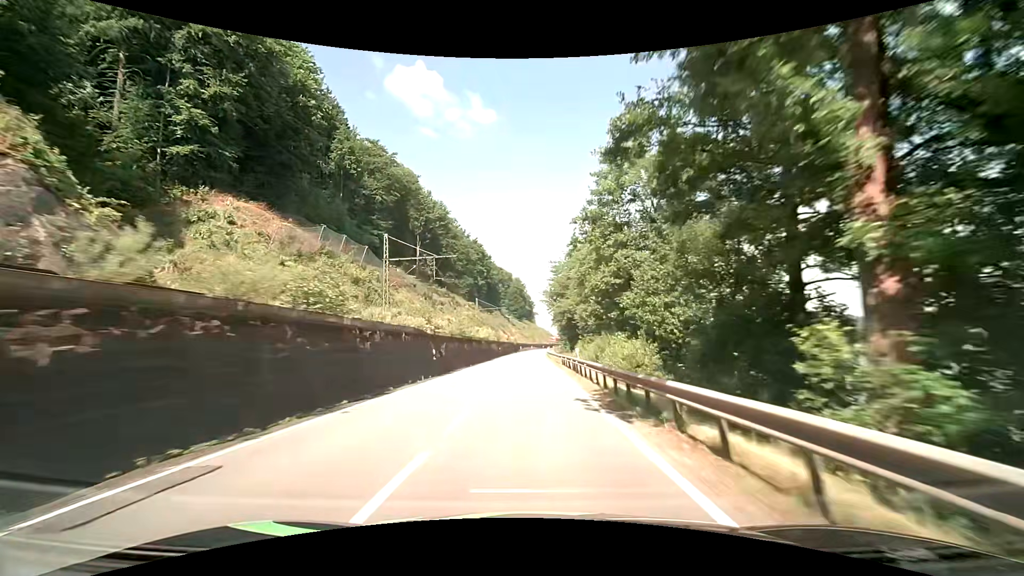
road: primary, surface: asphalt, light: Day
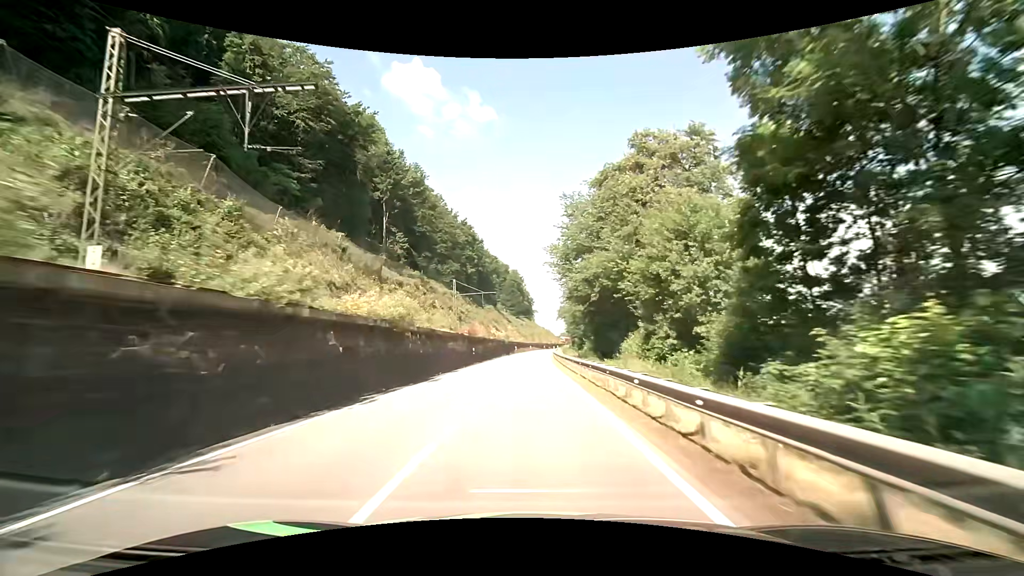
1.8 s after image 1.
(+0.1, +35.0) m; +1°
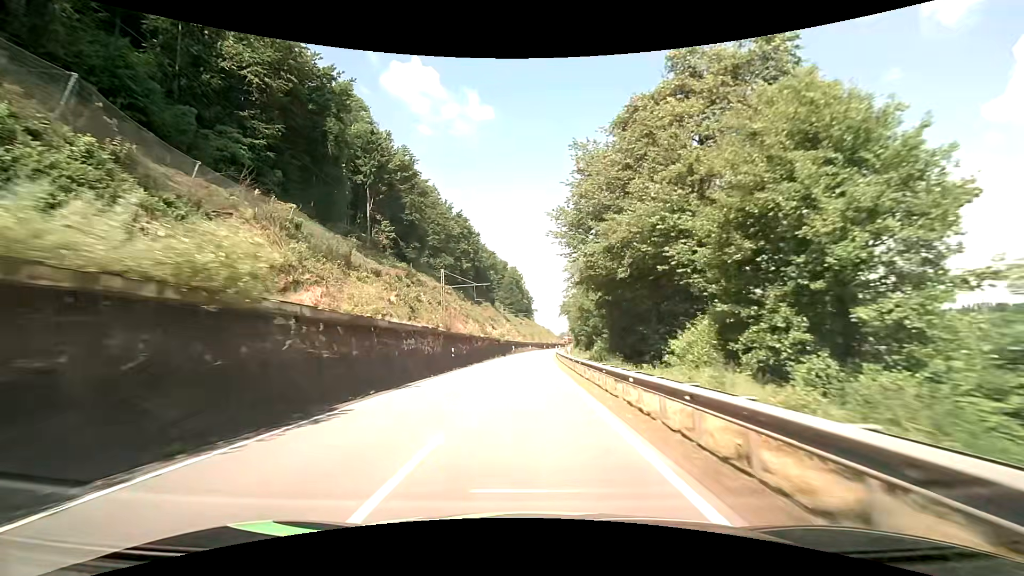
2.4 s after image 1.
(0.0, +11.7) m; 0°
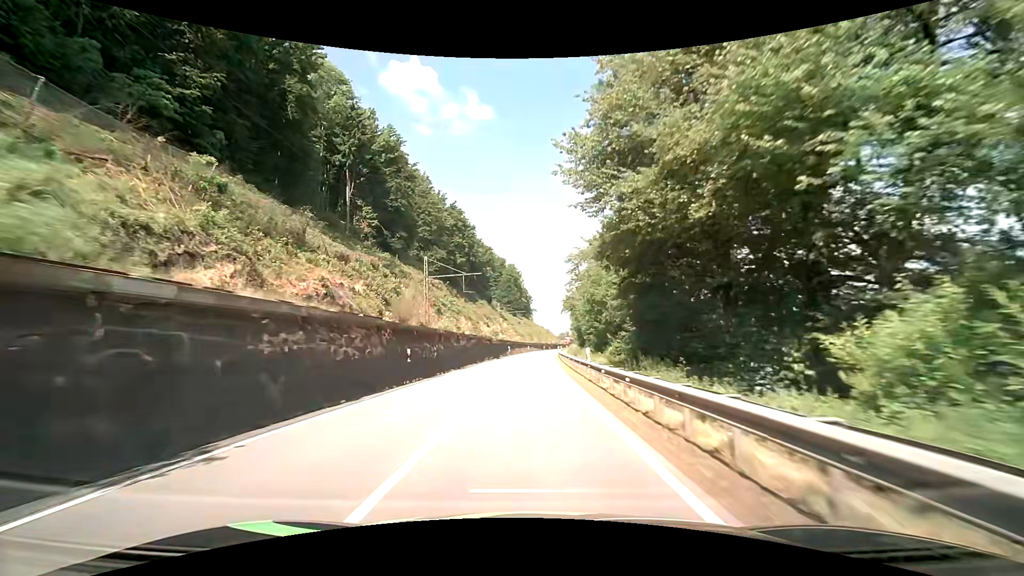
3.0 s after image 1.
(-0.1, +11.7) m; 0°
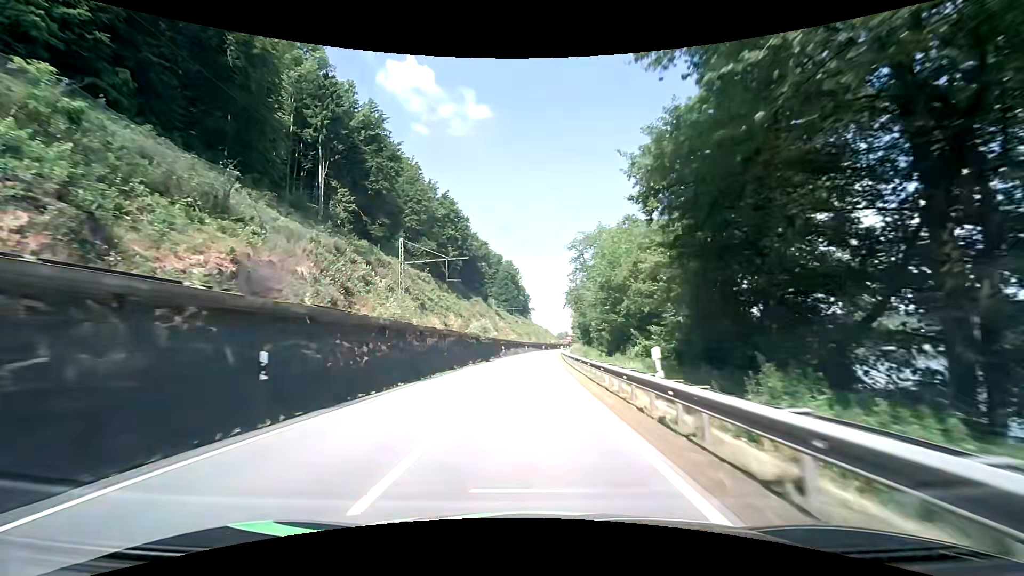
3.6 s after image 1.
(0.0, +11.7) m; 0°
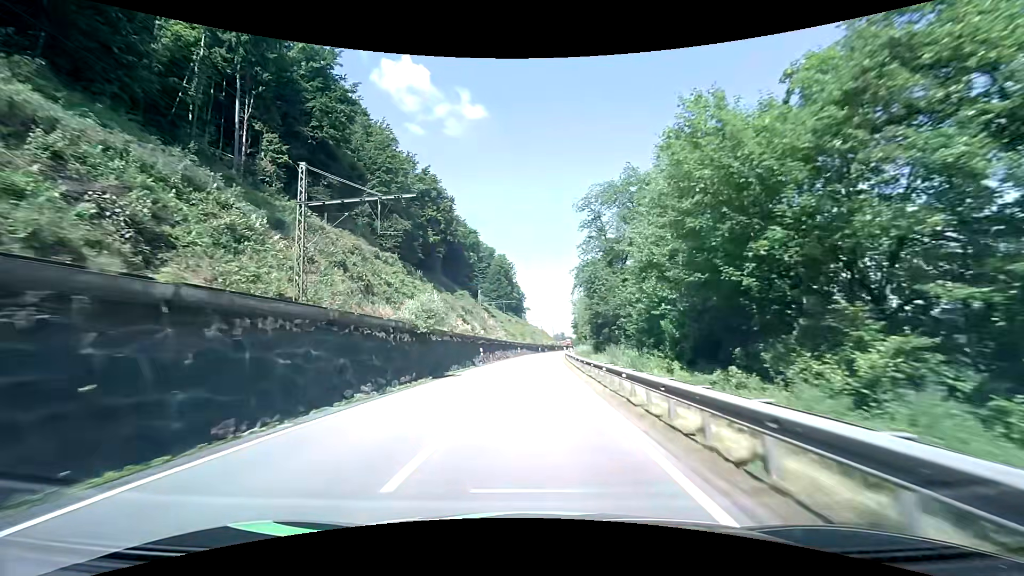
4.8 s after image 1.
(+0.3, +23.3) m; +1°
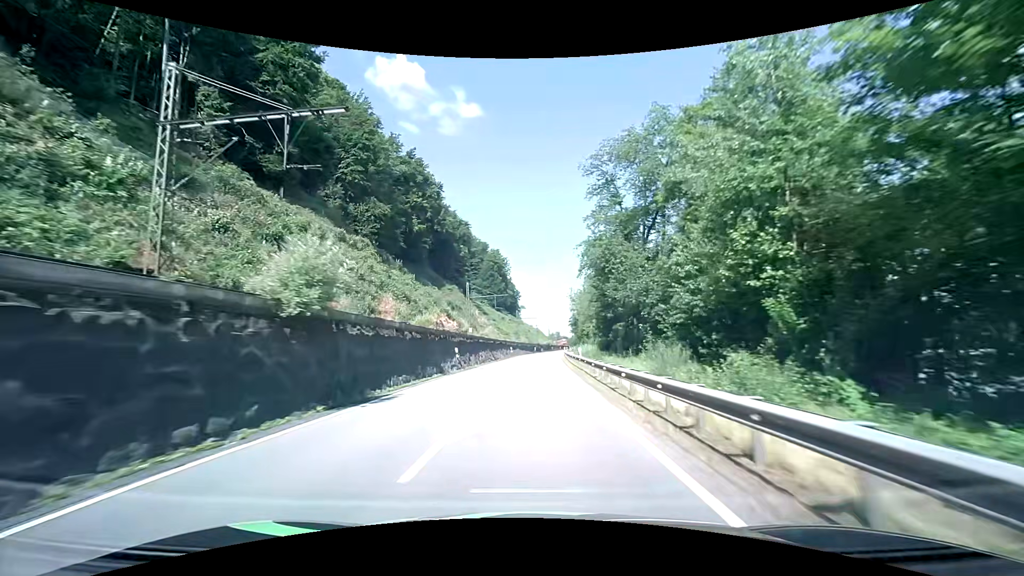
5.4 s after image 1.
(0.0, +11.6) m; +1°
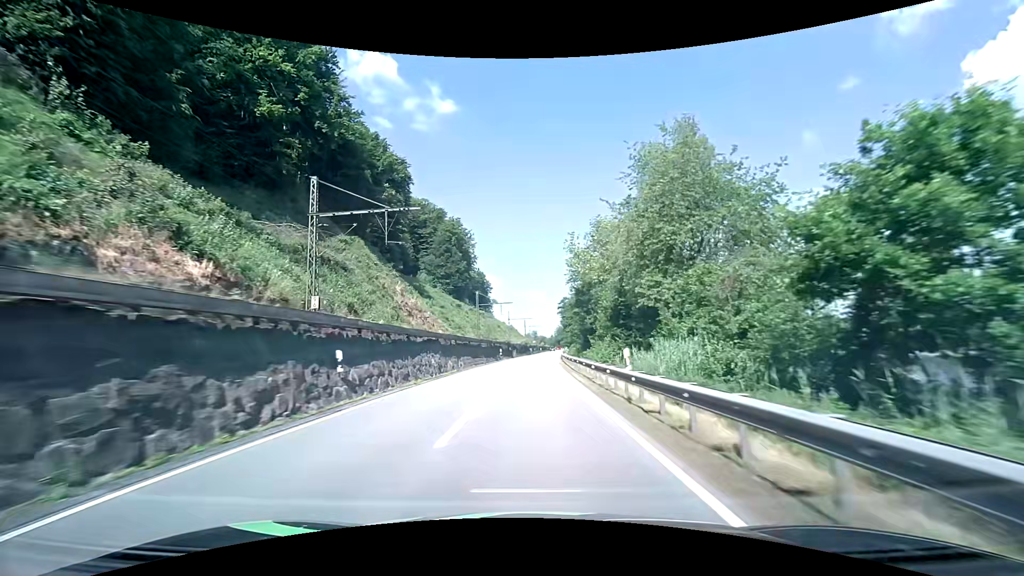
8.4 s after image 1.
(+1.1, +58.0) m; +2°
